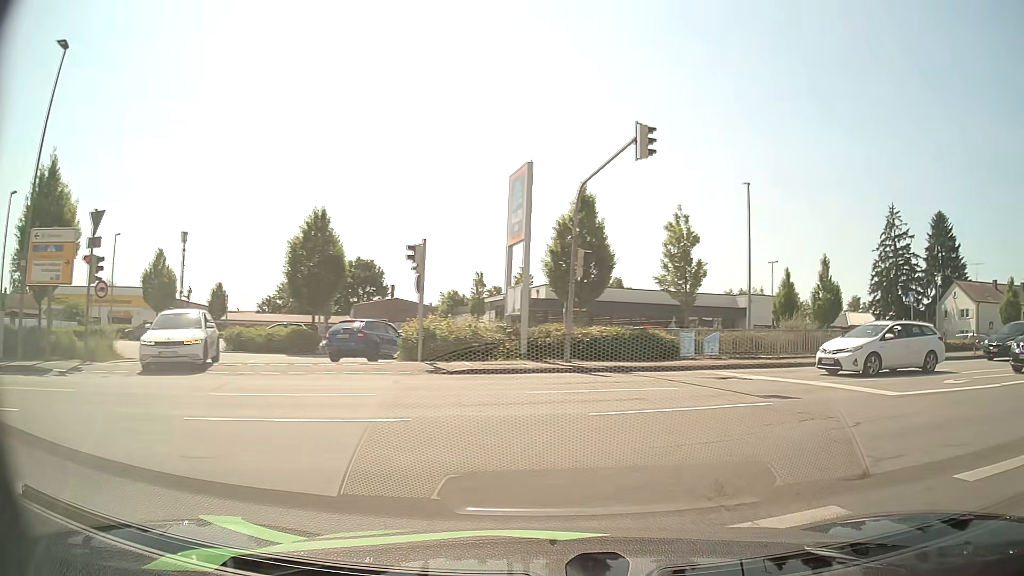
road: residential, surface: asphalt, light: Day
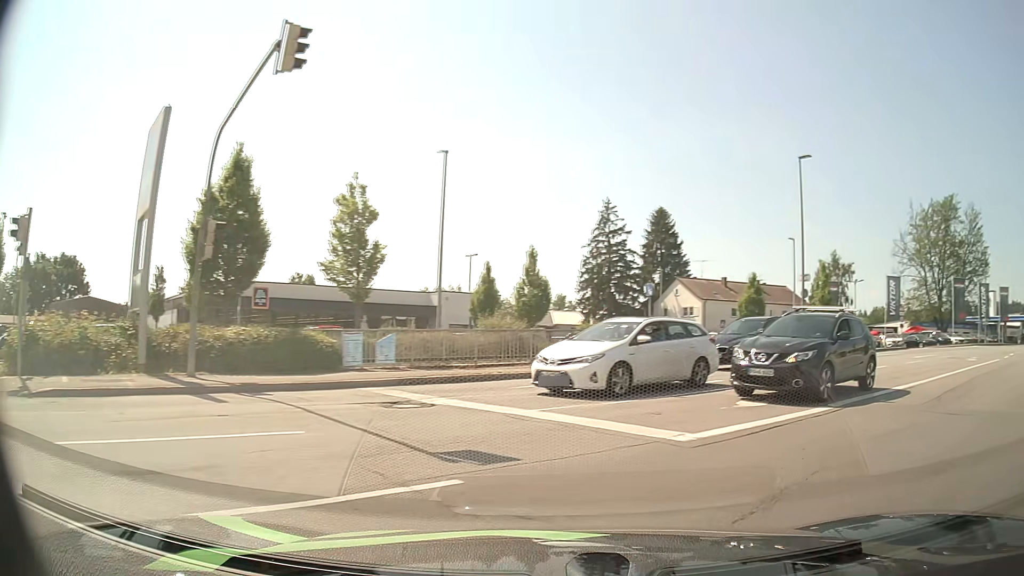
(+1.0, +5.5) m; +24°
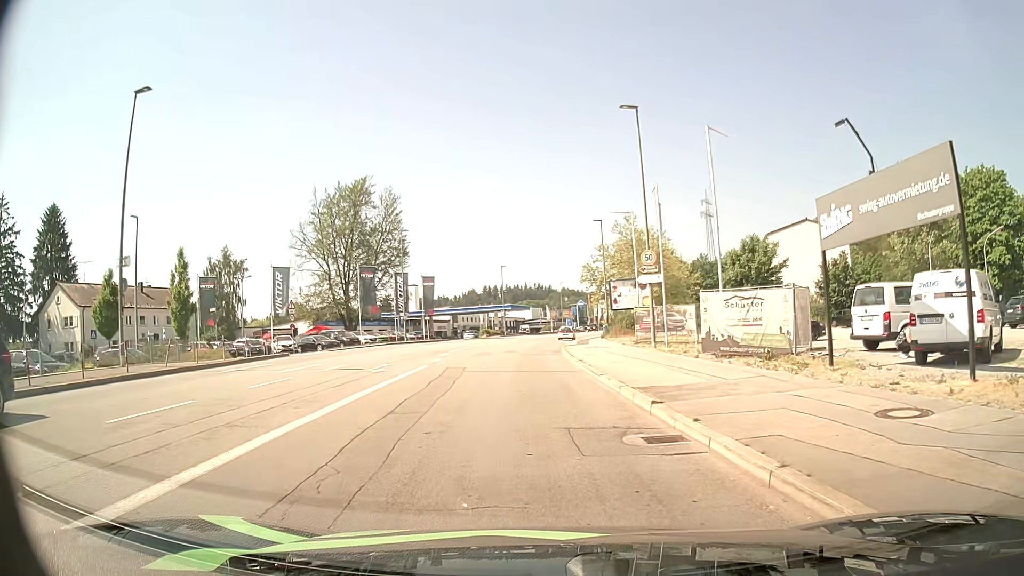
(+6.2, +9.7) m; +50°
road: tertiary
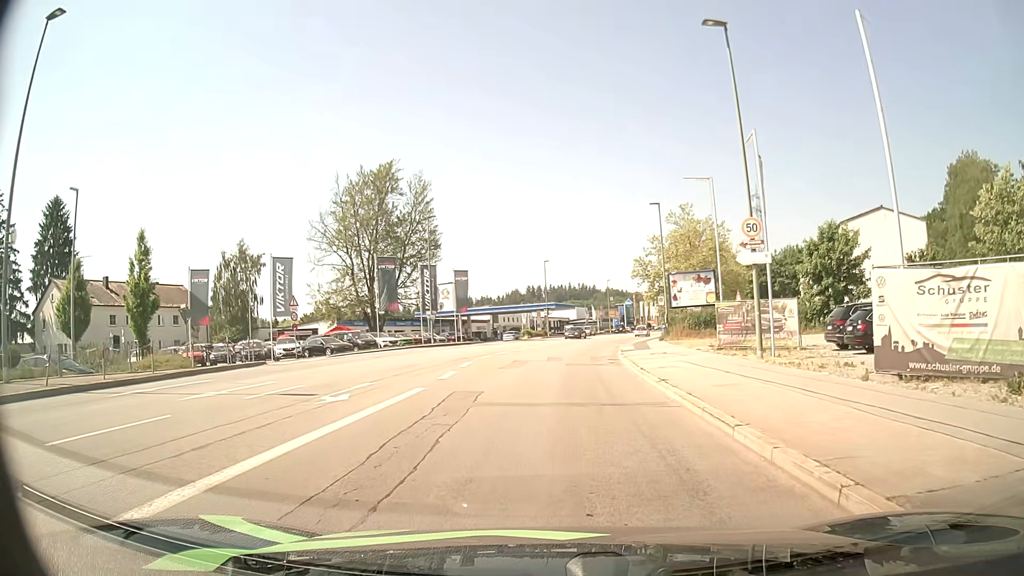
(-0.3, +8.5) m; -3°
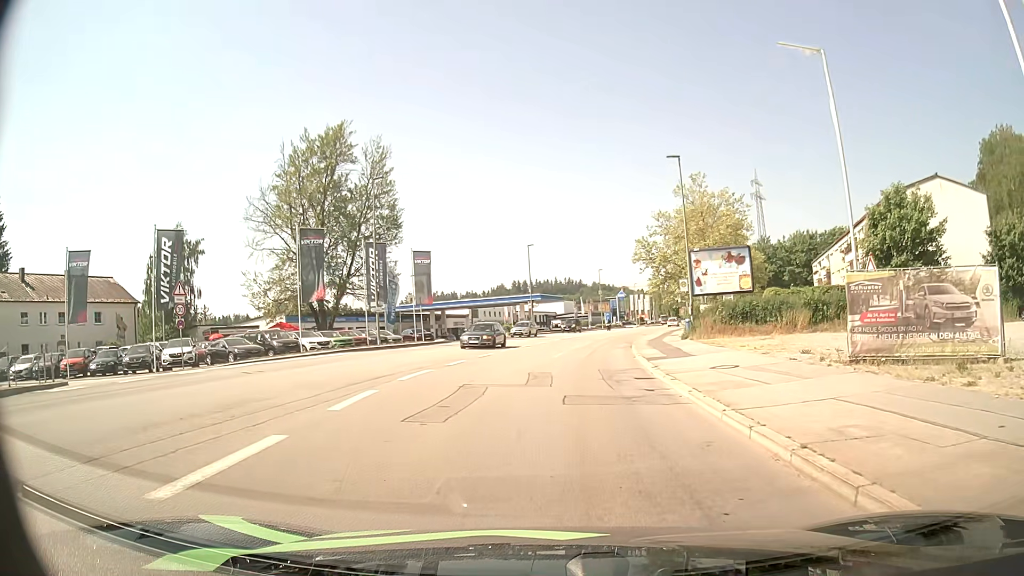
(+0.1, +13.4) m; +1°
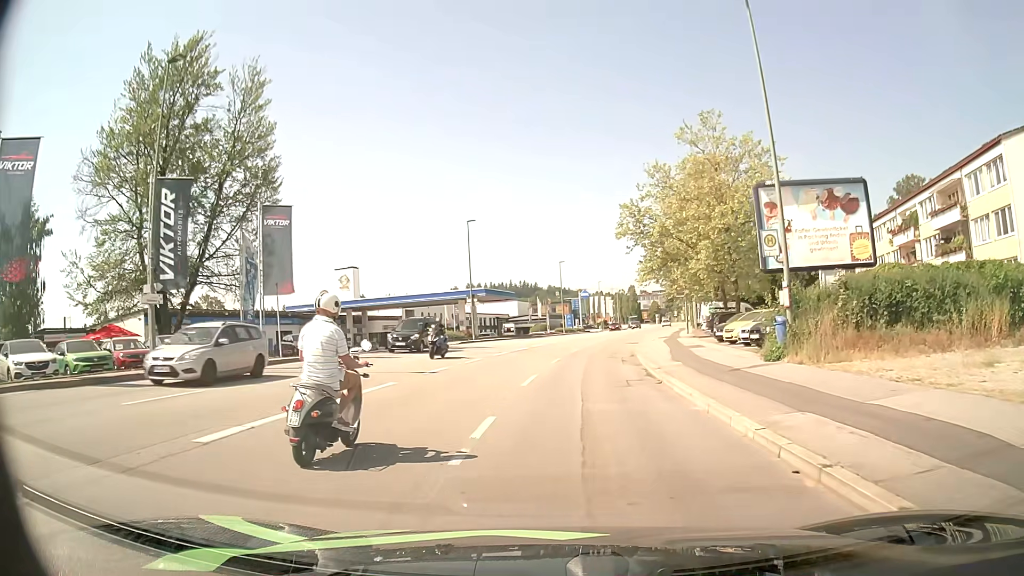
(+0.8, +21.0) m; +4°
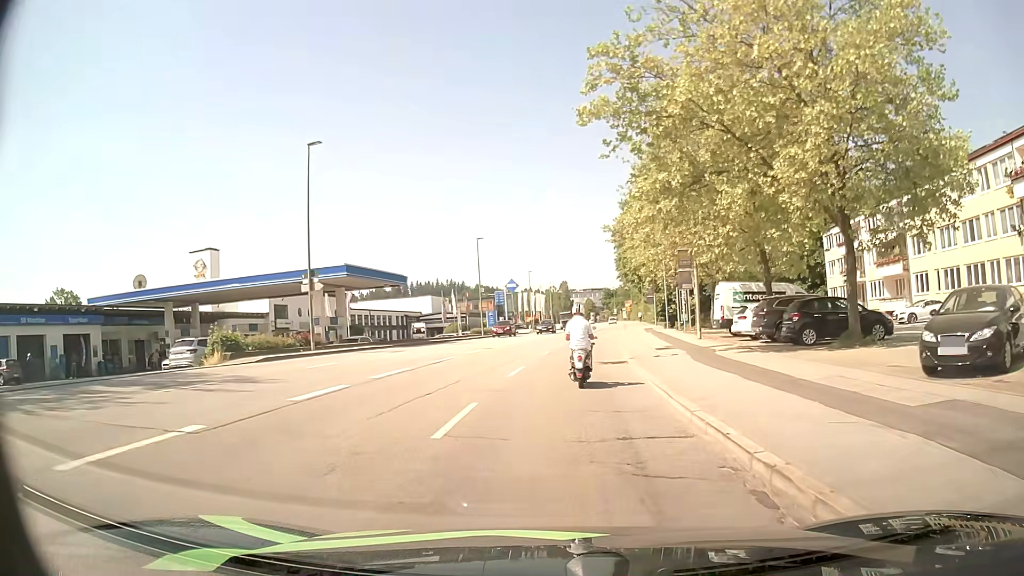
(+1.4, +25.6) m; +6°
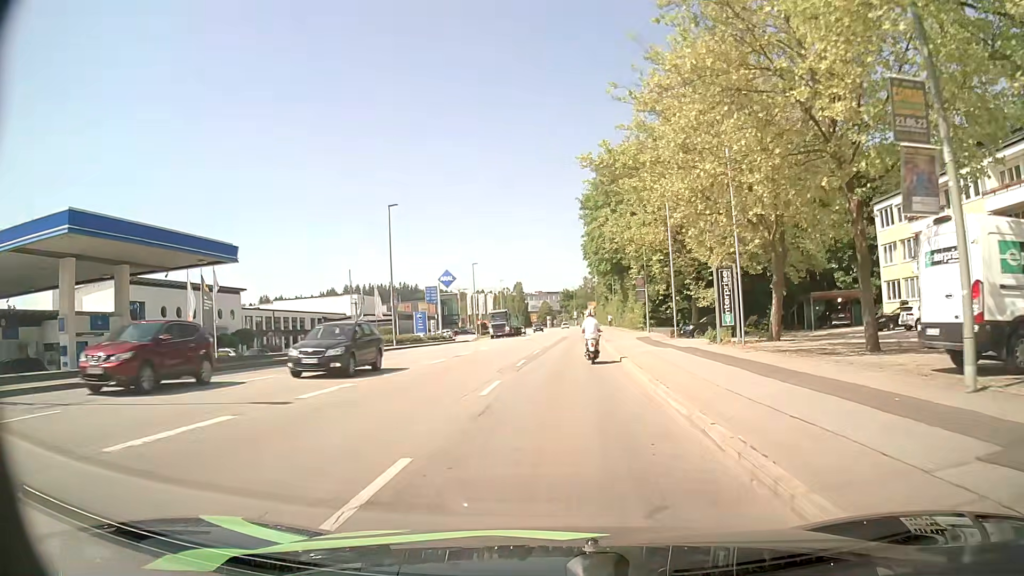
(+0.7, +22.3) m; +3°
(0, +10) (+1, +20) (+1, +30) (+2, +40) (+3, +50) (+3, +60) (+4, +70) (+4, +80) (+4, +90) (+5, +100) m
